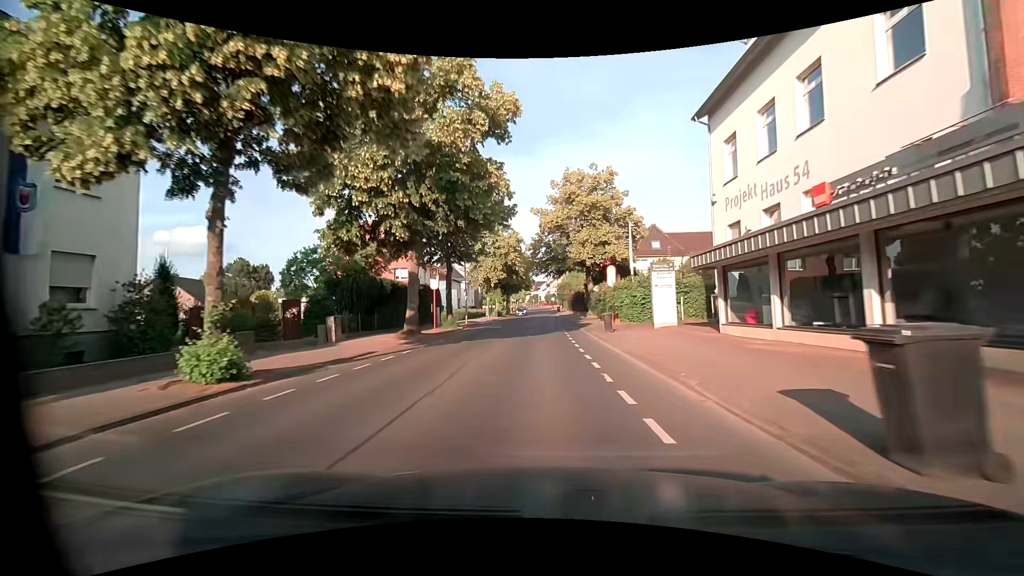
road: tertiary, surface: asphalt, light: Day
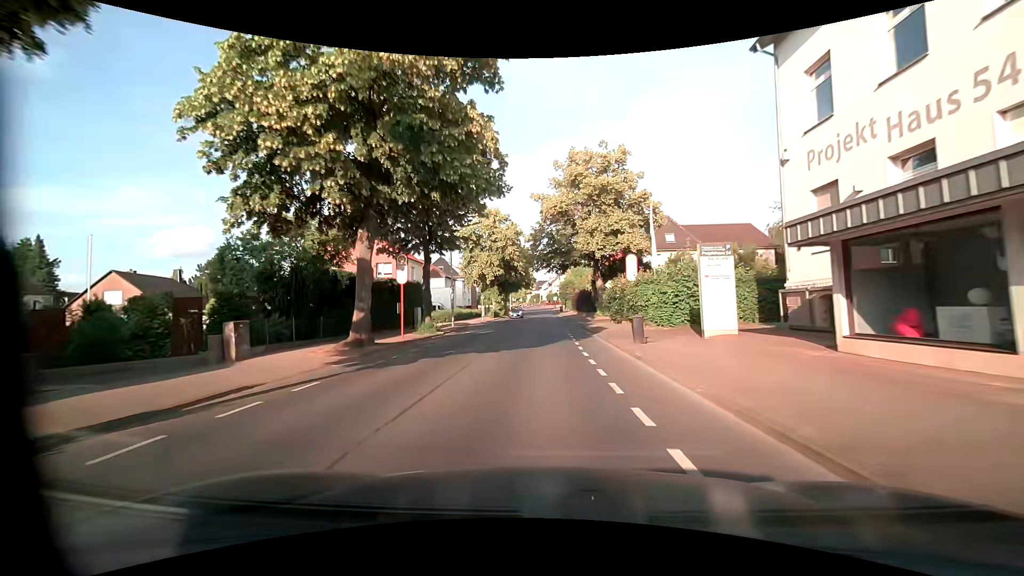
(0.0, +7.2) m; 0°
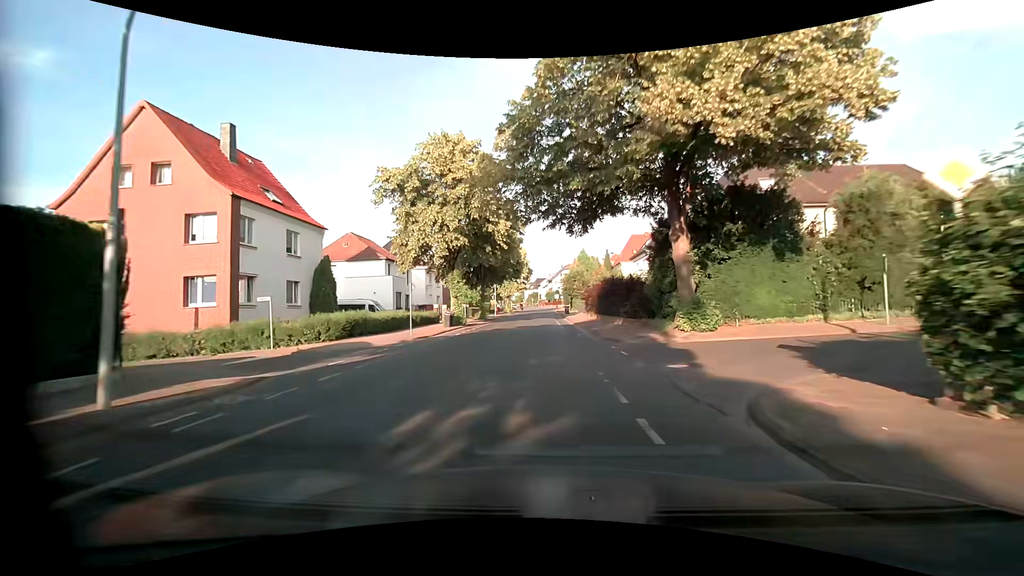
(0.0, +28.9) m; +1°
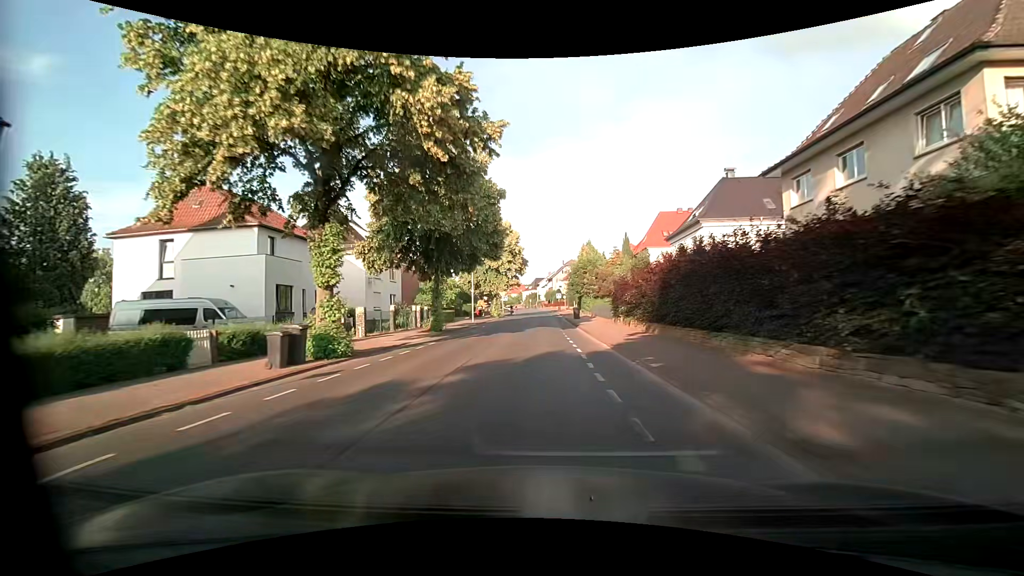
(-0.2, +21.9) m; 0°
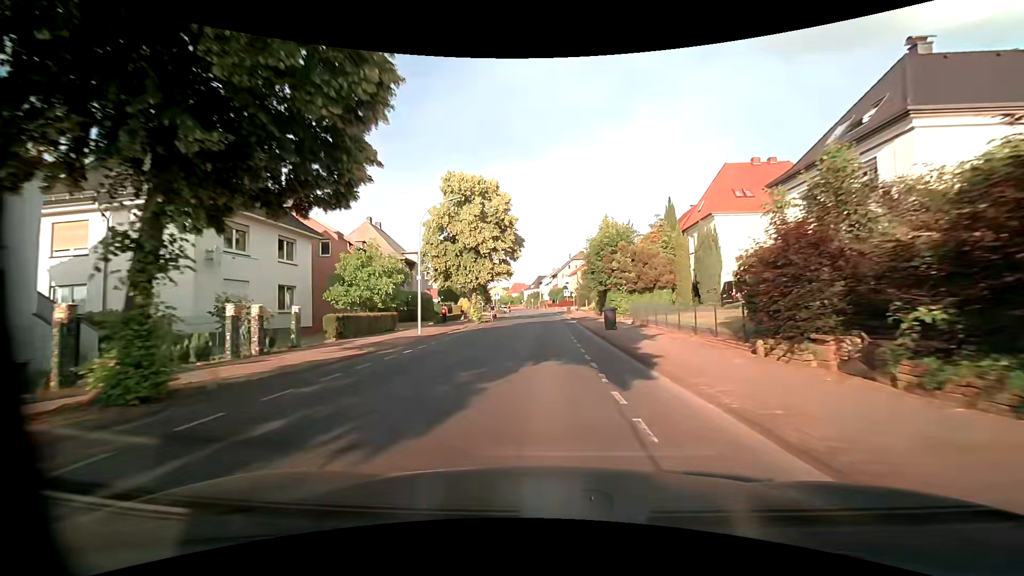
(0.0, +22.2) m; 0°
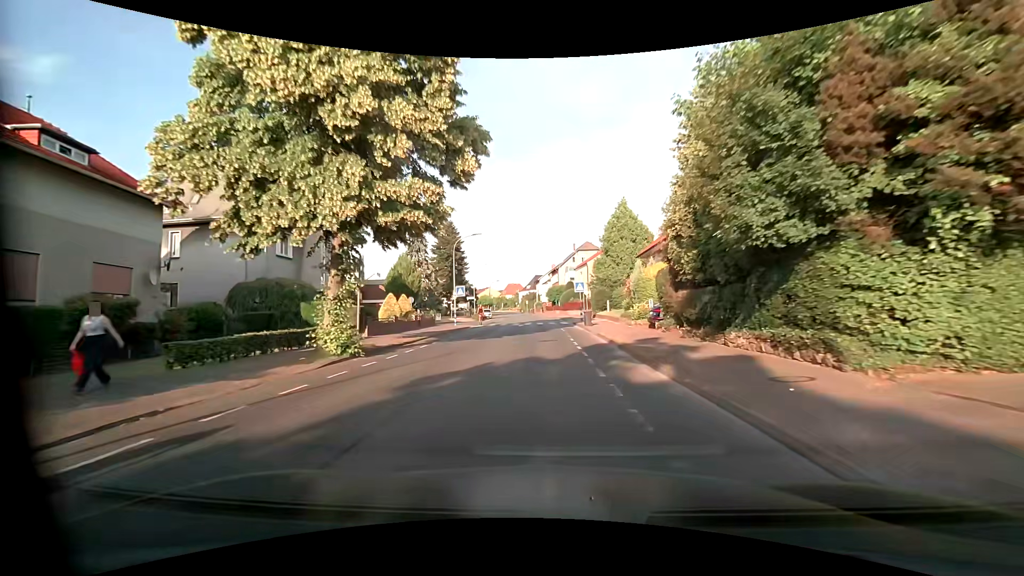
(-0.2, +29.5) m; 0°
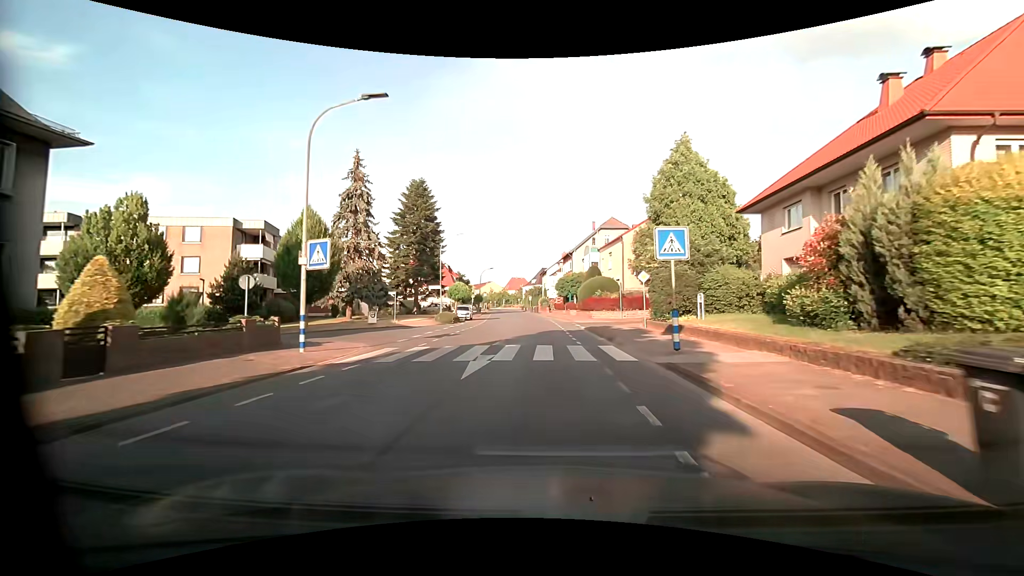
(-0.2, +27.6) m; 0°
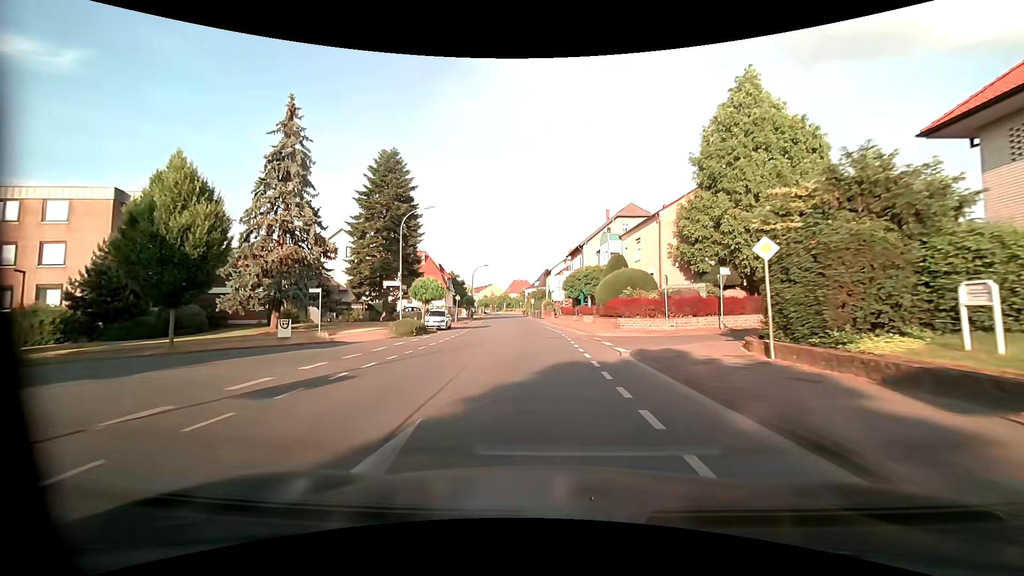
(-0.1, +13.8) m; 0°
(0, +10) (0, +20) (-1, +30) (-2, +40) (-2, +50) (-3, +60) (-4, +70) (-5, +80) (-6, +90) (-7, +100) m
